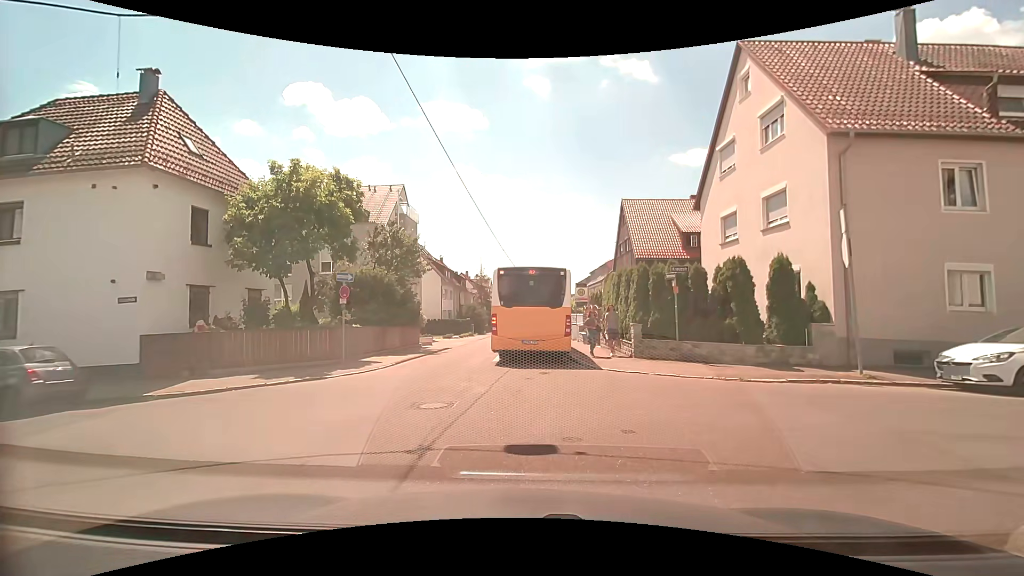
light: Day
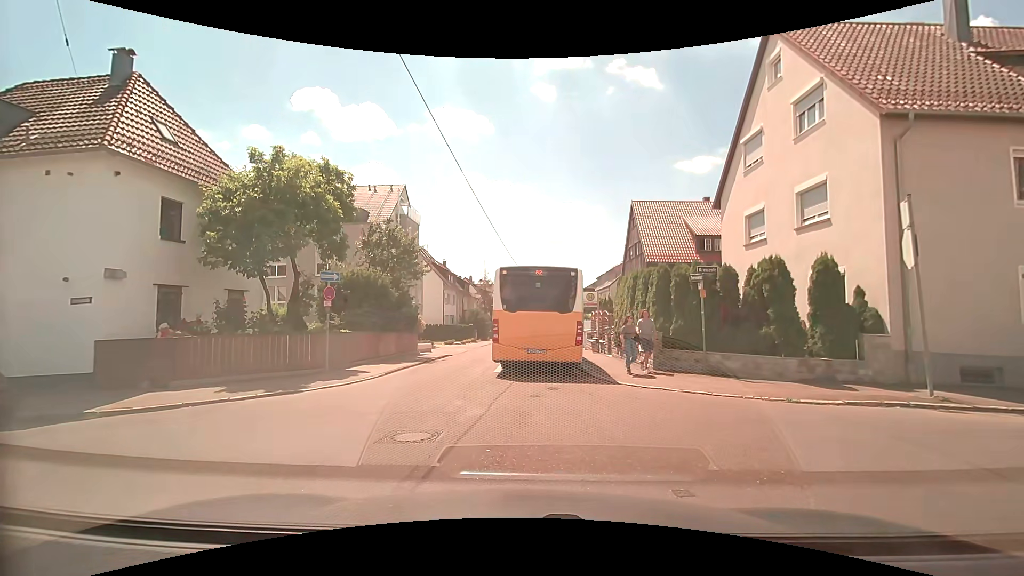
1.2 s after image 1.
(0.0, +1.8) m; -2°
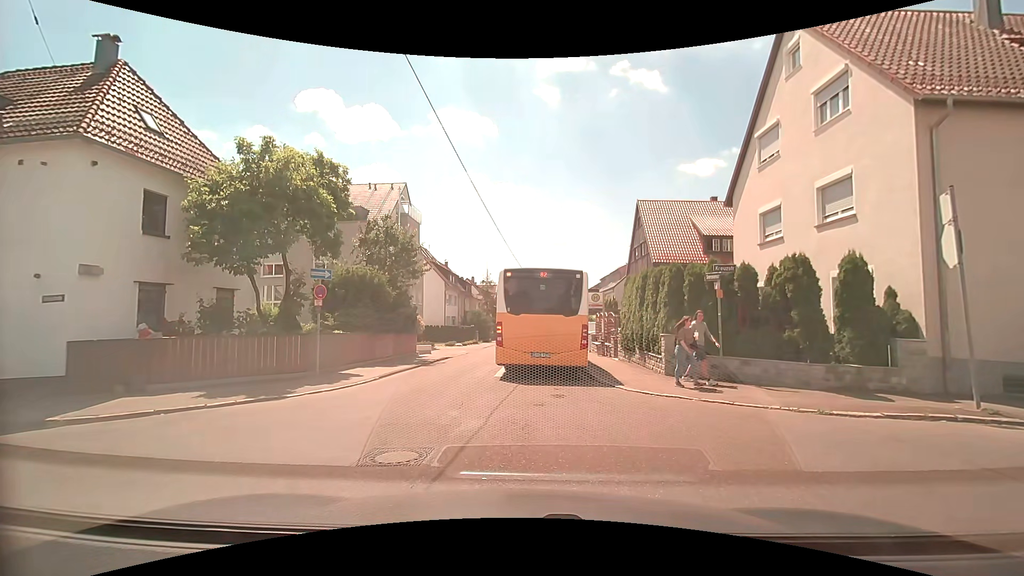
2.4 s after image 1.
(0.0, +0.9) m; 0°
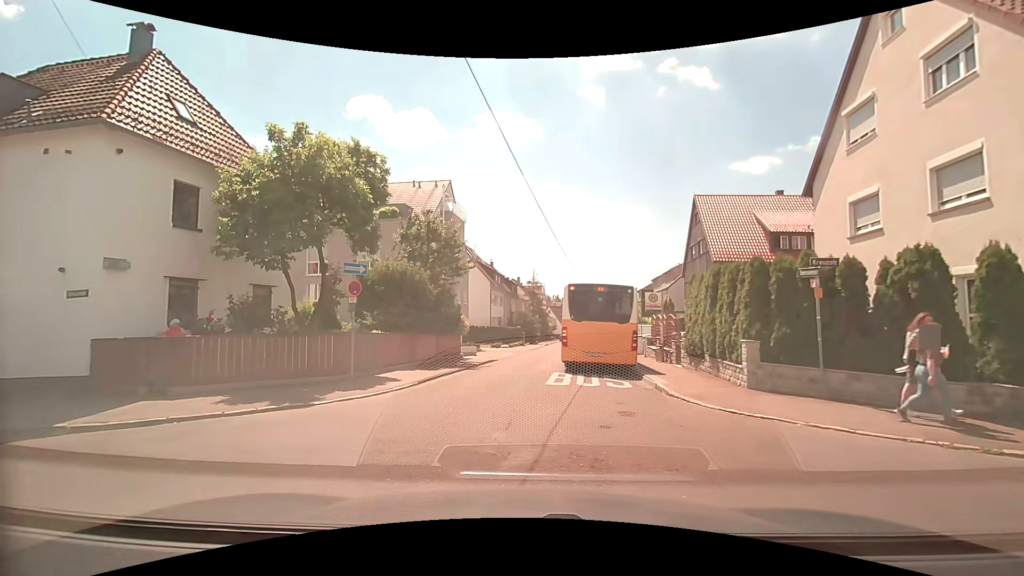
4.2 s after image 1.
(0.0, +1.7) m; -8°
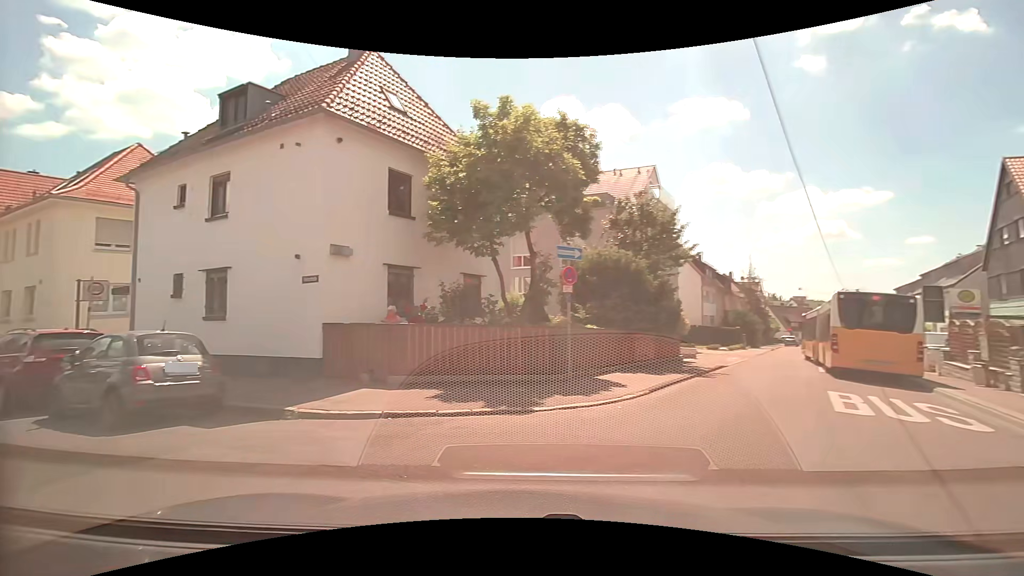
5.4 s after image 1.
(-0.3, +2.5) m; -19°
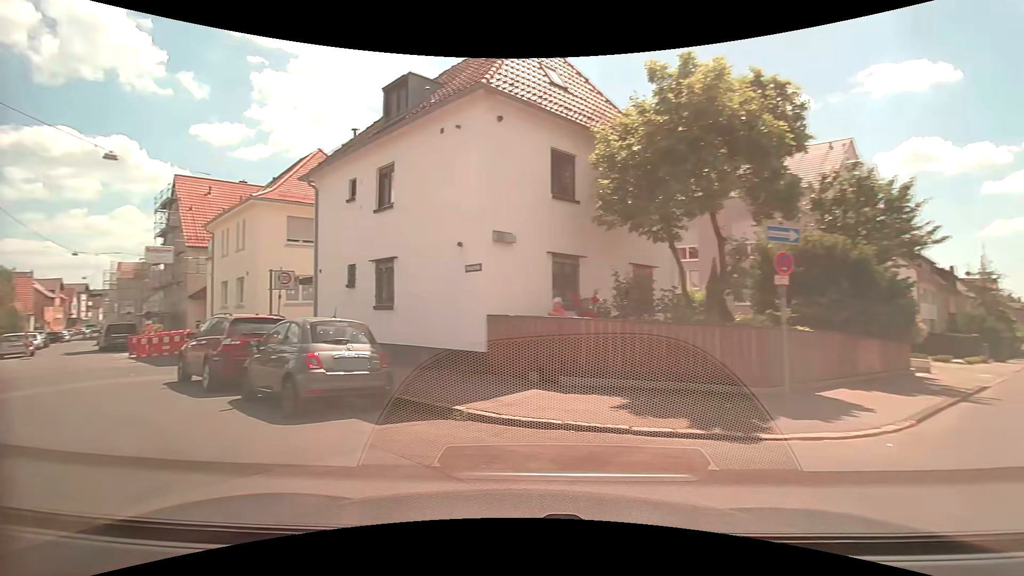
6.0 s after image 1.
(-0.2, +1.6) m; -15°
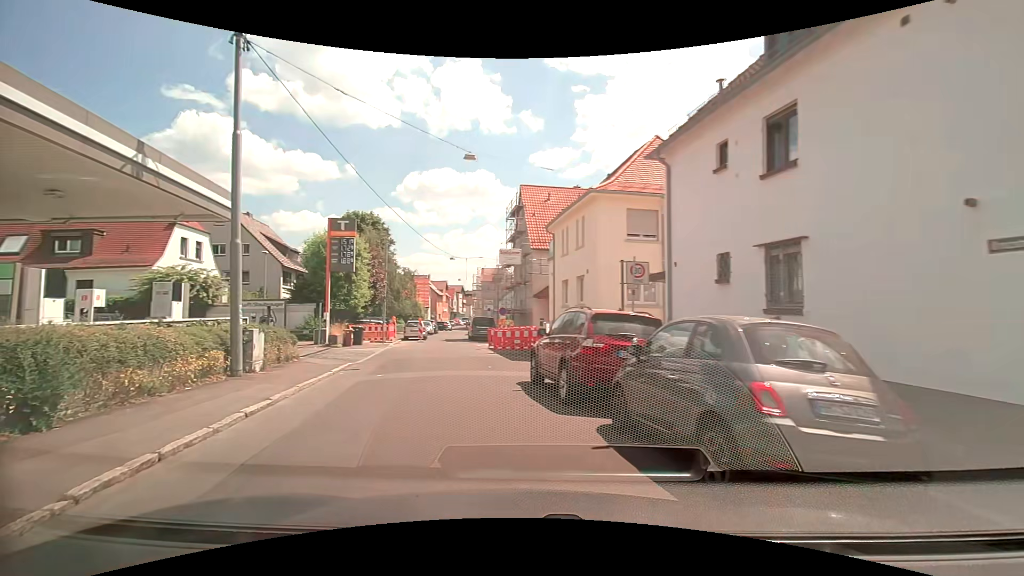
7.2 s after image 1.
(-1.4, +3.7) m; -36°
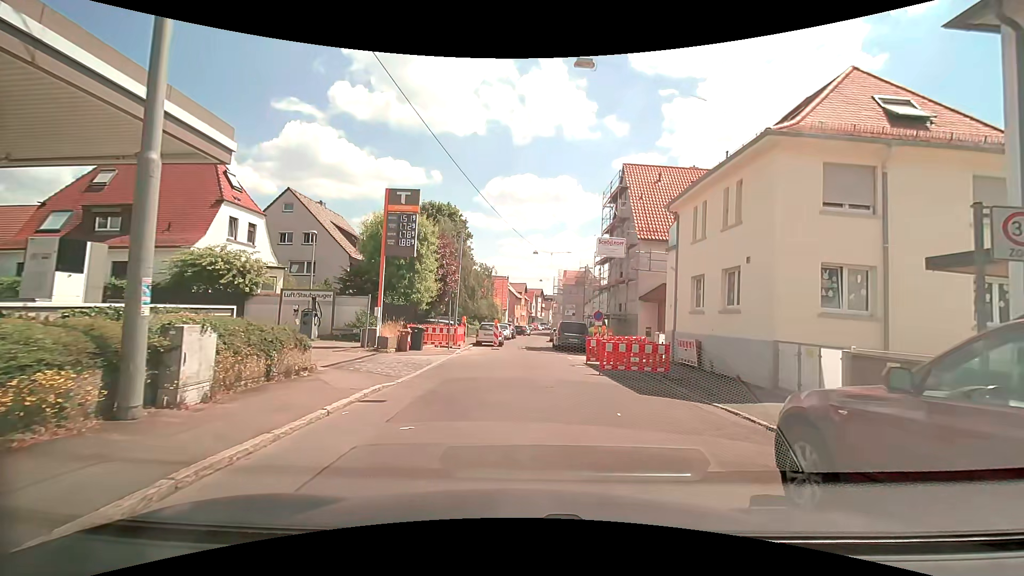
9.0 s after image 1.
(-1.1, +7.0) m; -9°
